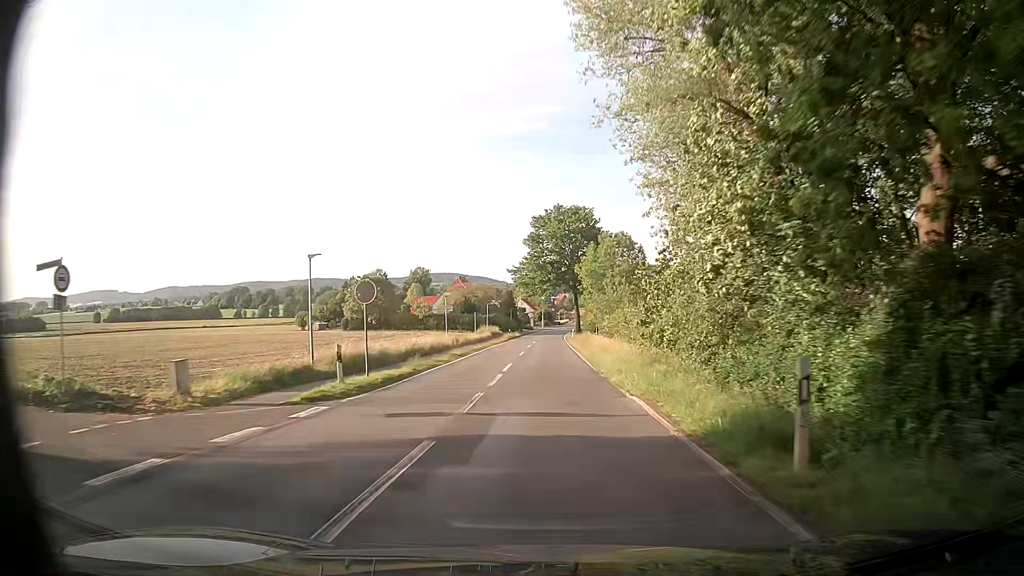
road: tertiary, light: Day
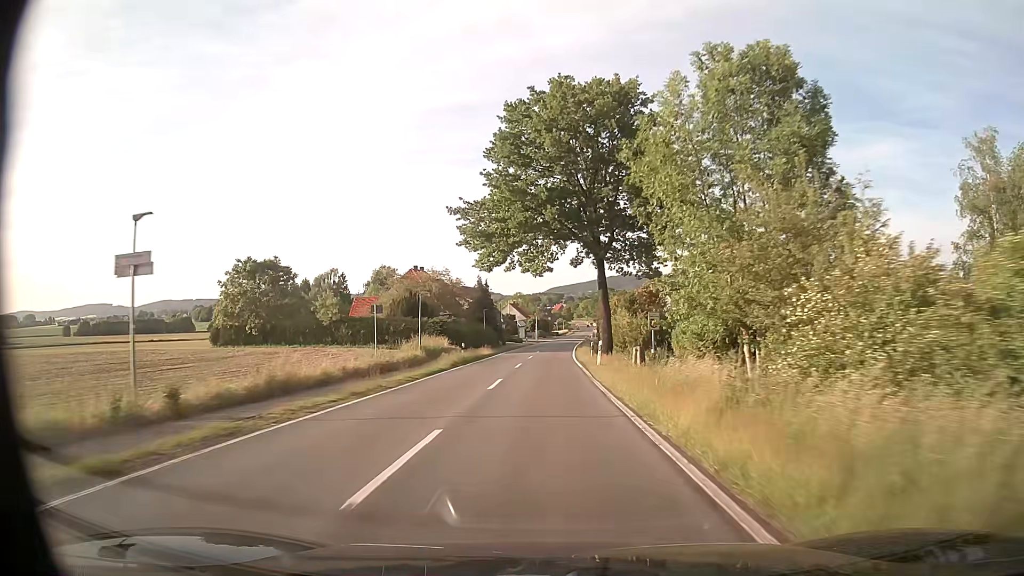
(+0.3, +41.2) m; +1°
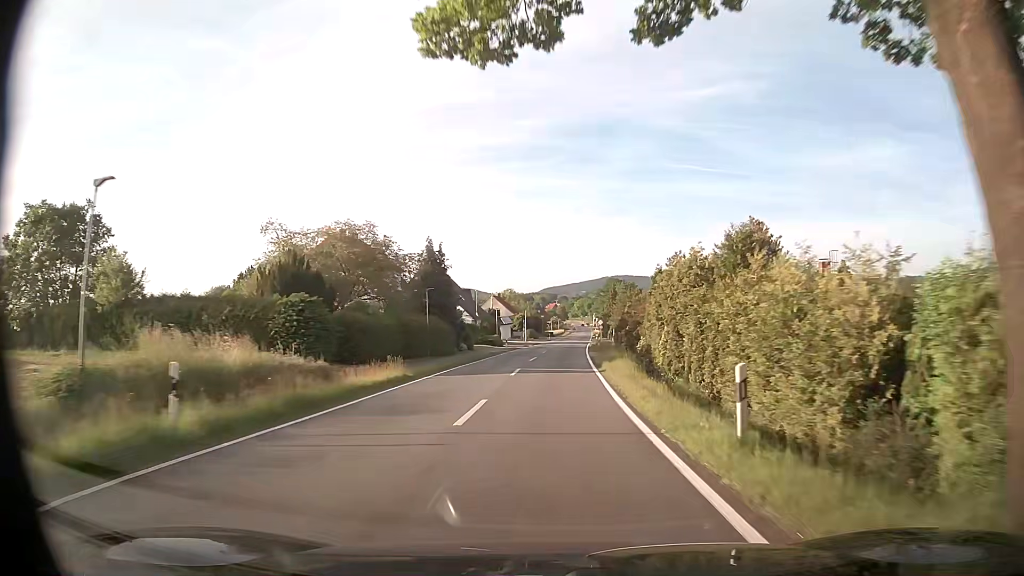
(+0.1, +31.3) m; +1°
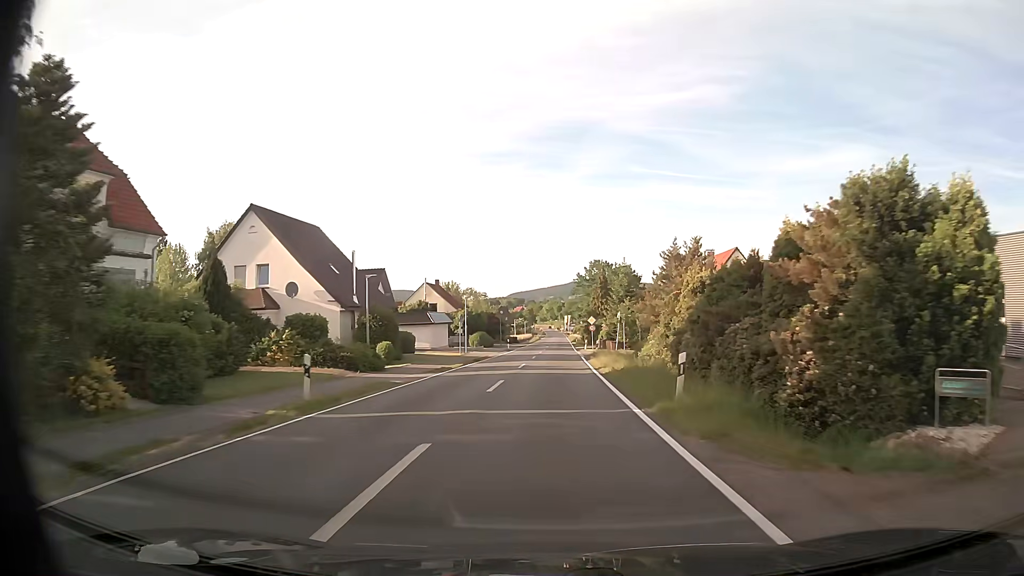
(+0.7, +42.0) m; +2°
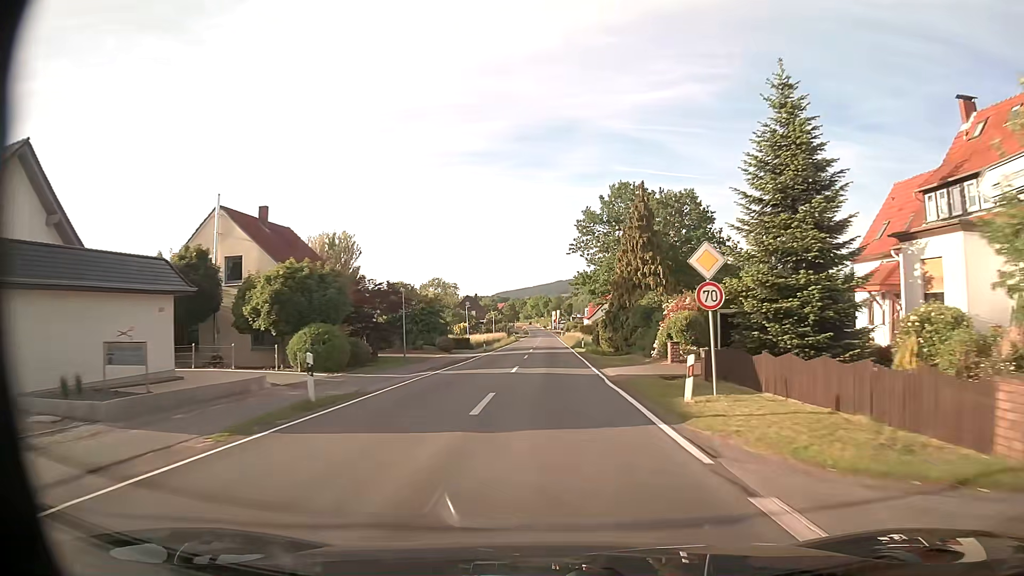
(+0.7, +53.2) m; +1°
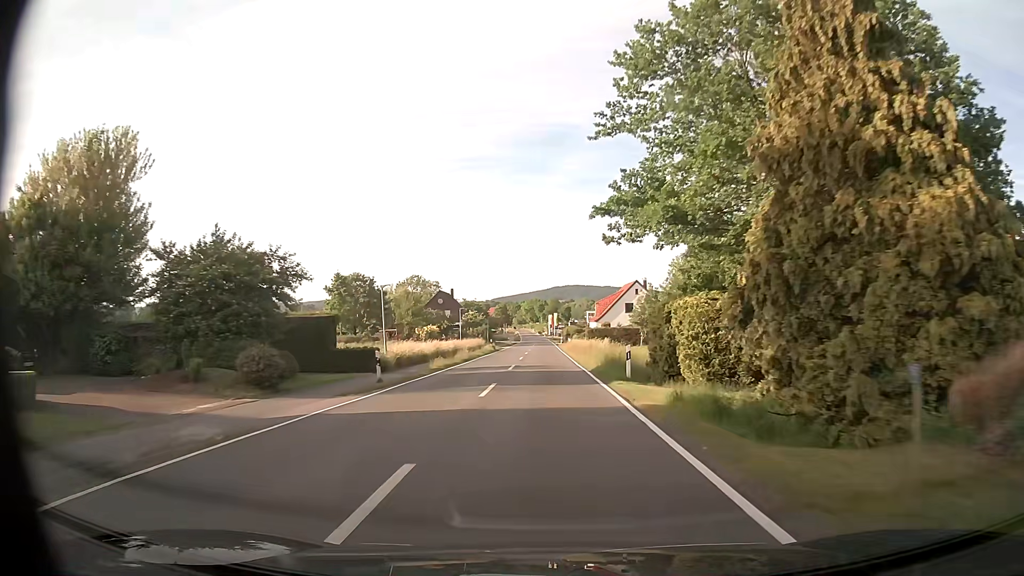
(+0.1, +32.5) m; 0°
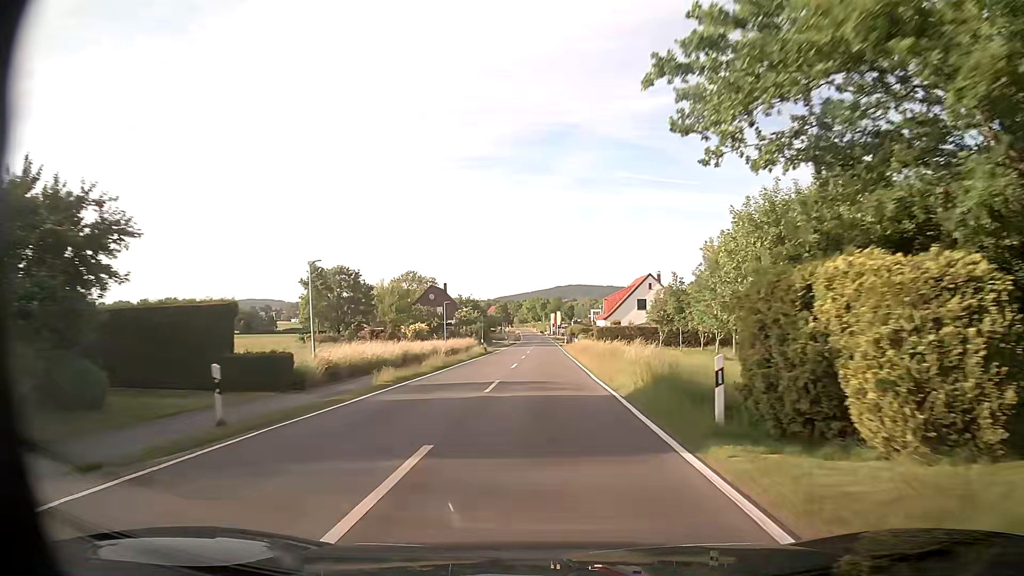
(0.0, +10.9) m; 0°
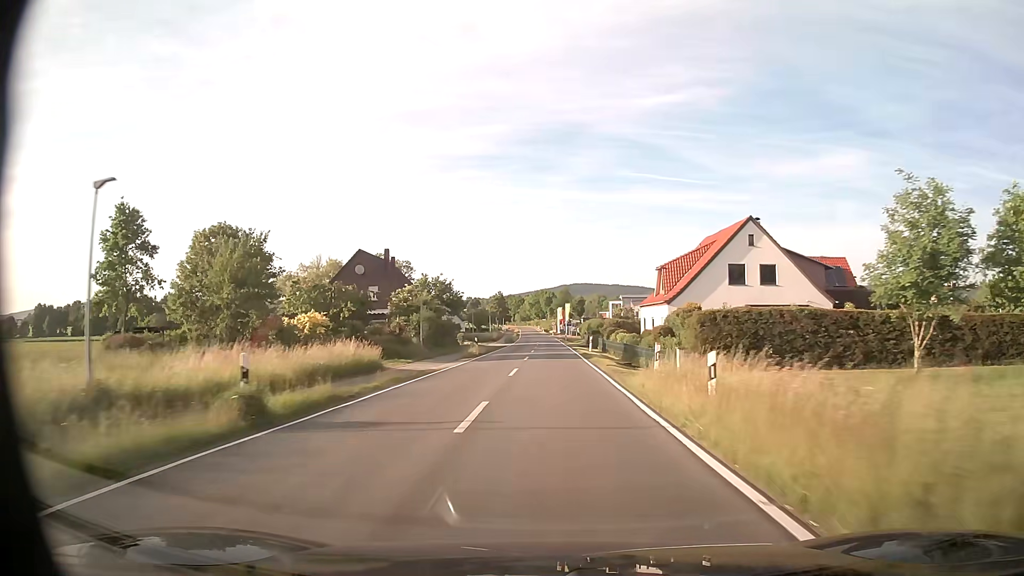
(0.0, +43.0) m; 0°
(0, +10) (0, +20) (0, +30) (0, +40) (0, +50) (0, +60) (0, +70) (0, +80) (0, +90) (0, +100) m
